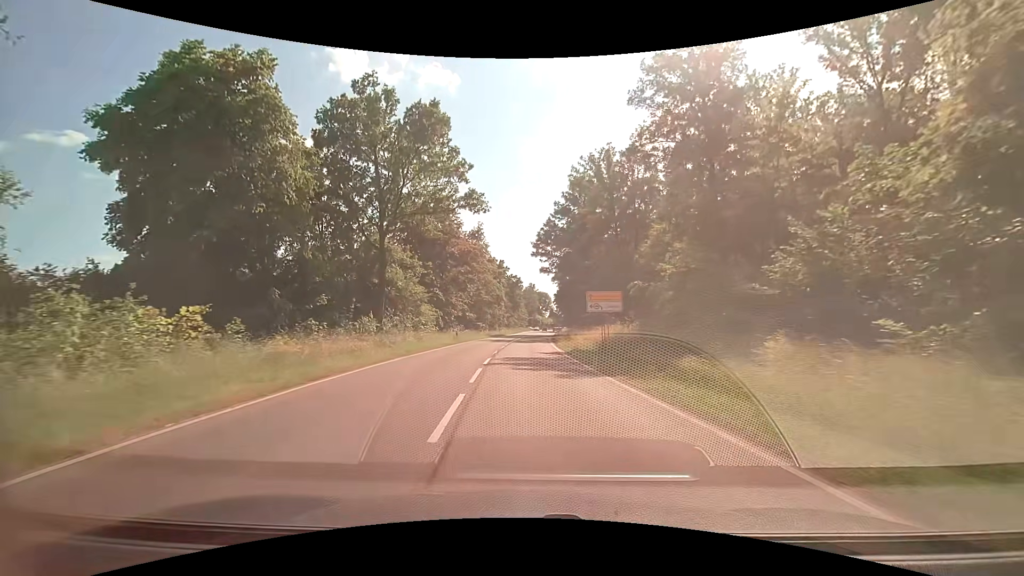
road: secondary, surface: asphalt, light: Day
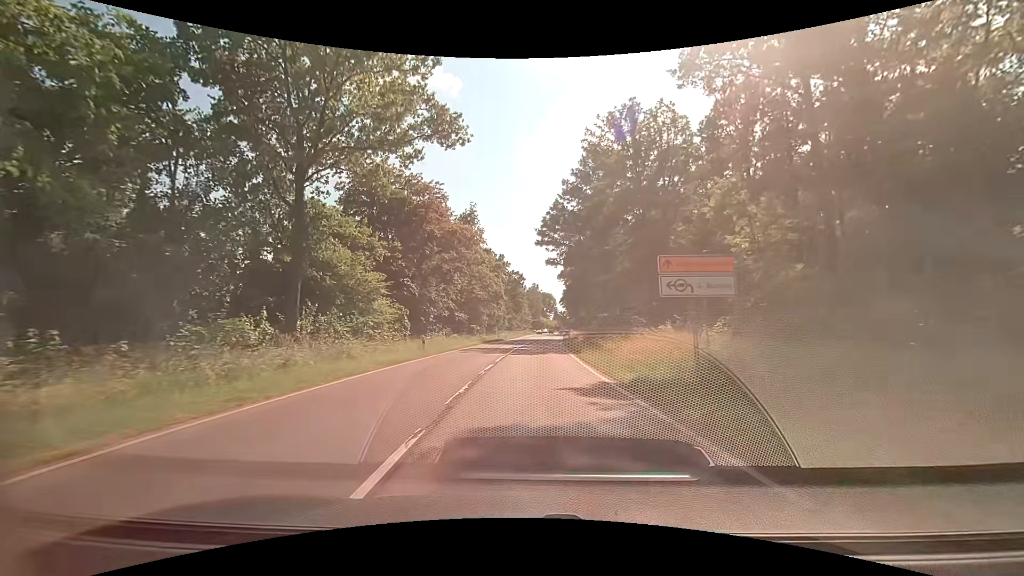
(0.0, +15.1) m; 0°
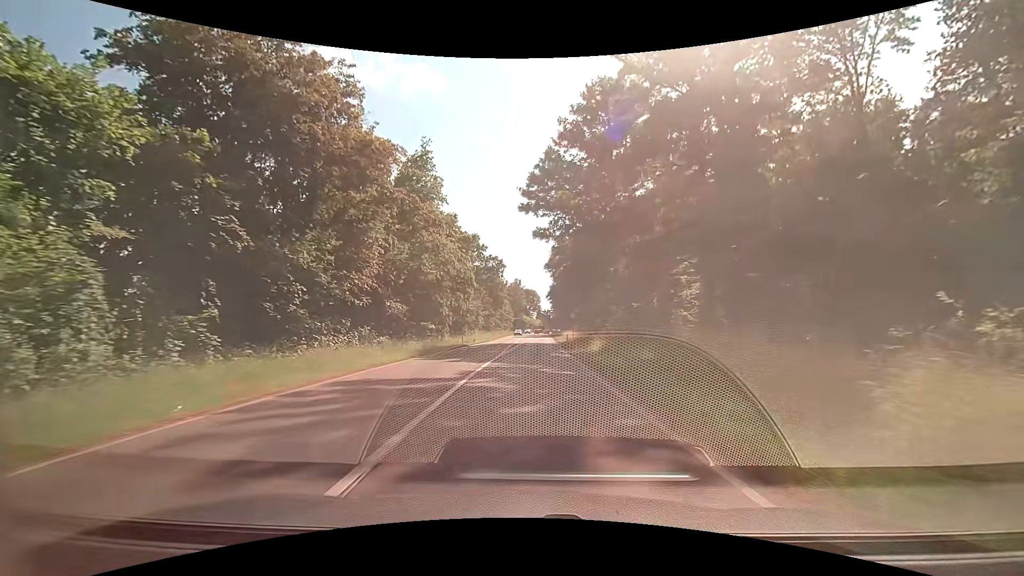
(+0.3, +23.0) m; +2°
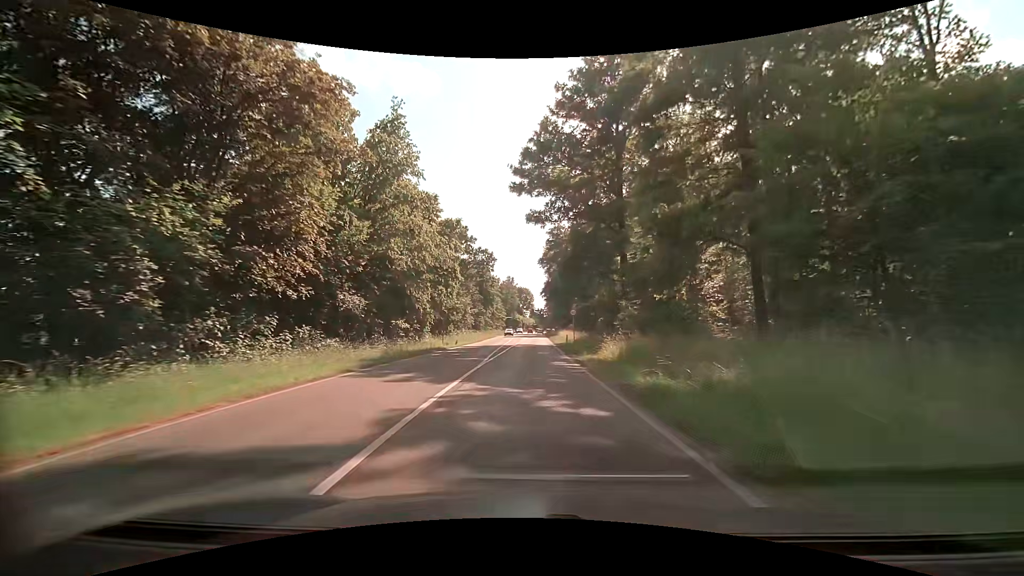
(0.0, +7.7) m; +1°
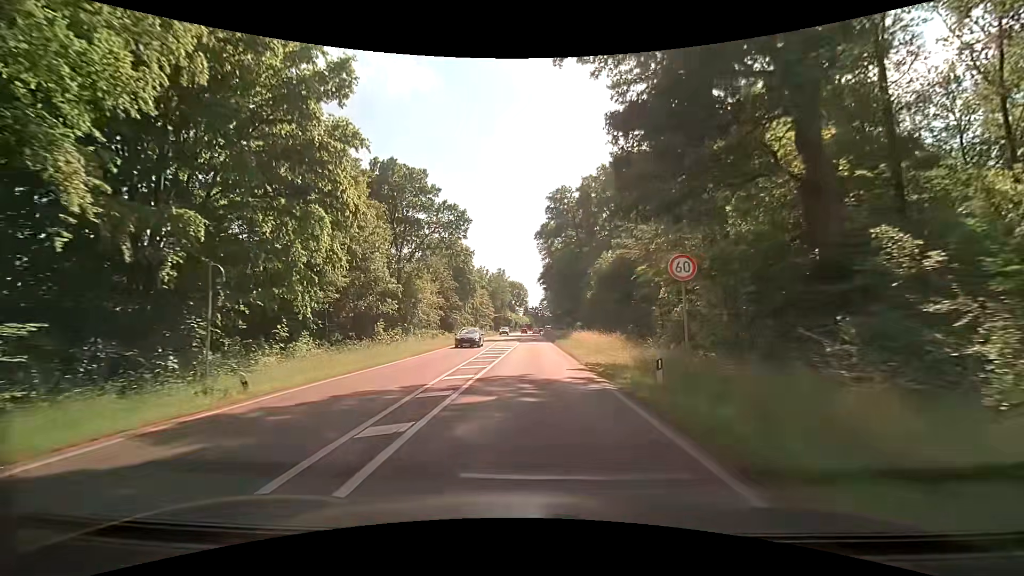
(+0.1, +30.0) m; +2°
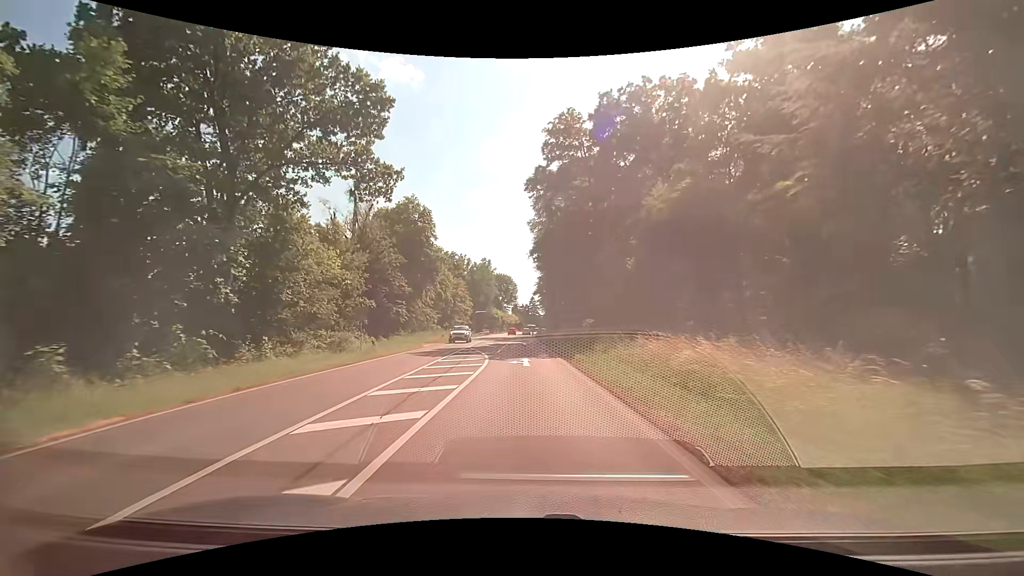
(-0.2, +28.3) m; 0°
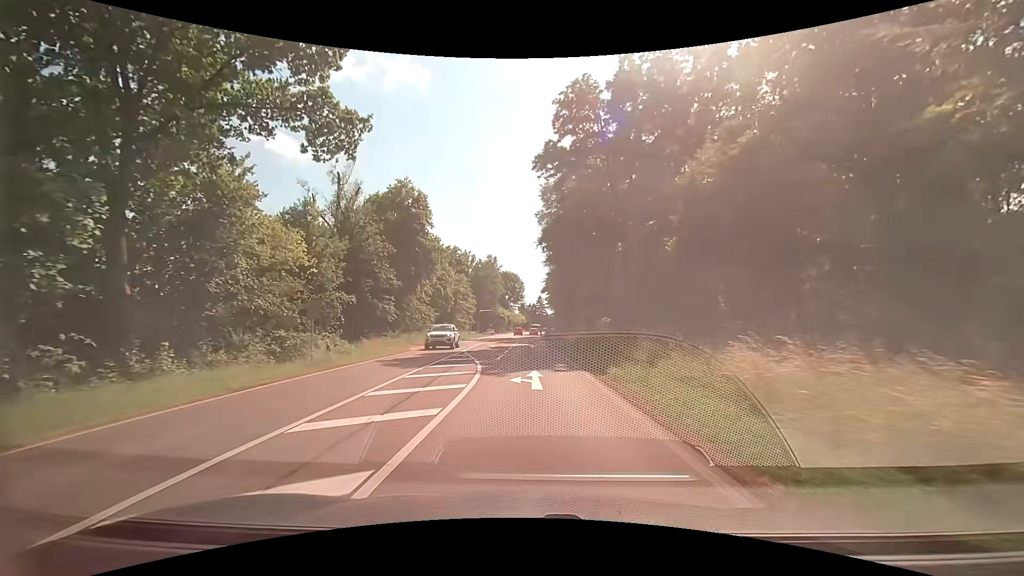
(-0.1, +7.0) m; -2°
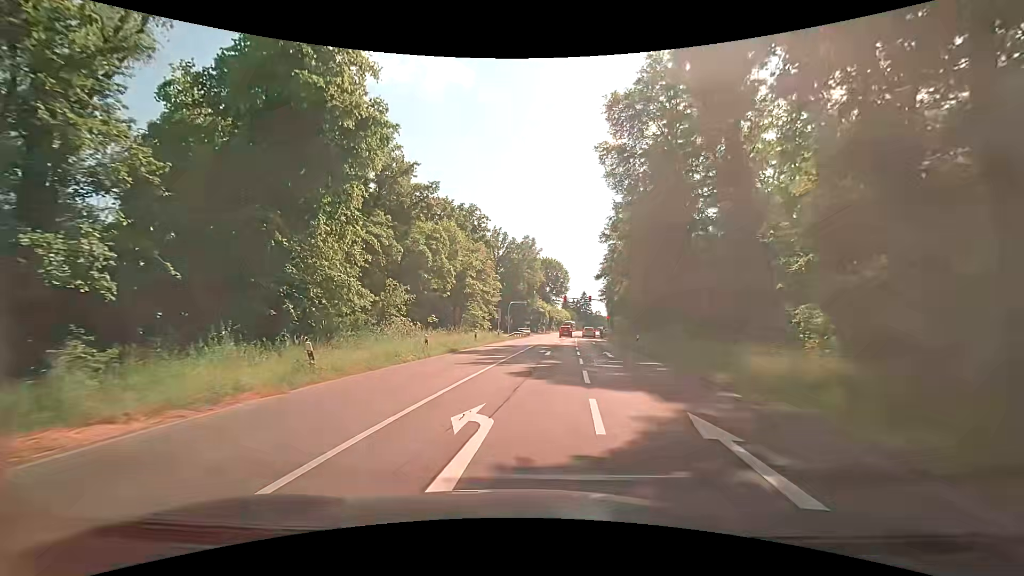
(-0.8, +32.5) m; -3°
